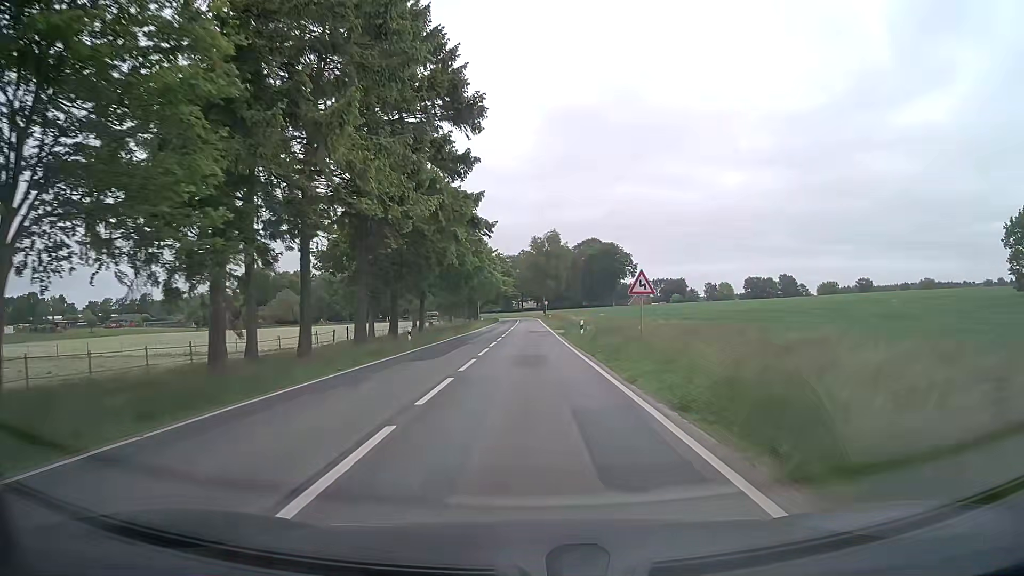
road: secondary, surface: asphalt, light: Day
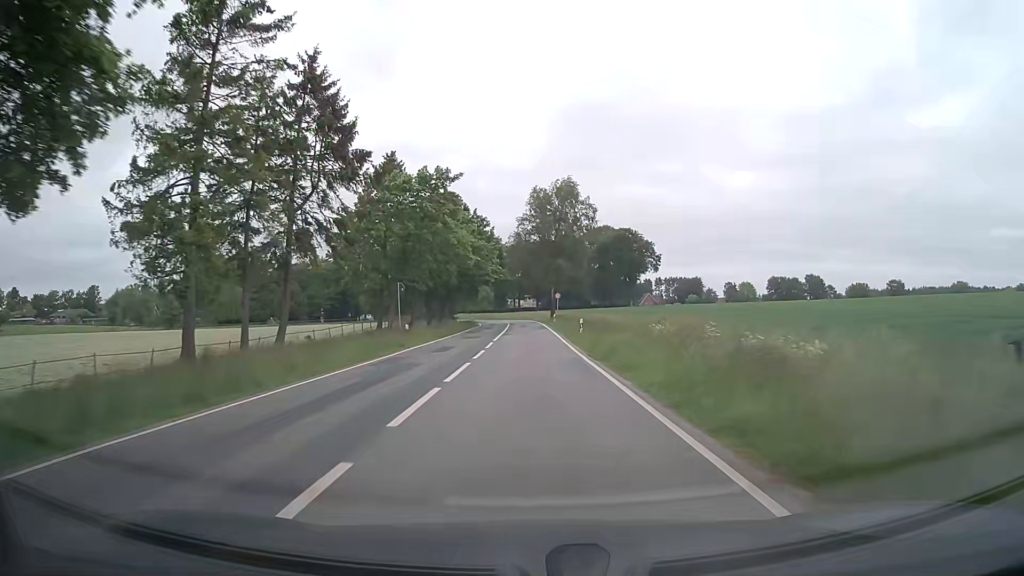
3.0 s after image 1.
(-0.1, +51.6) m; 0°
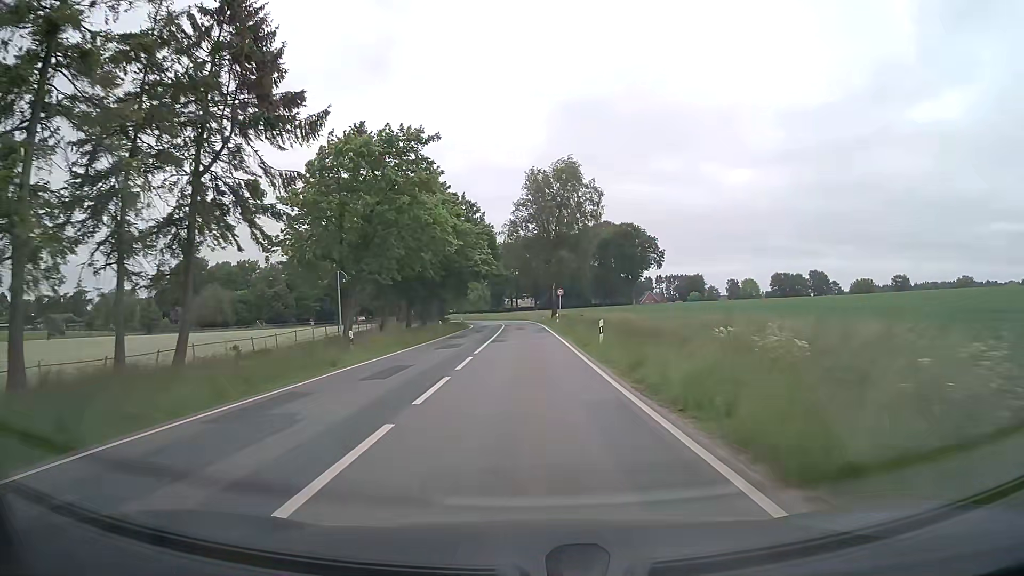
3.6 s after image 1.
(+0.1, +10.2) m; +1°
